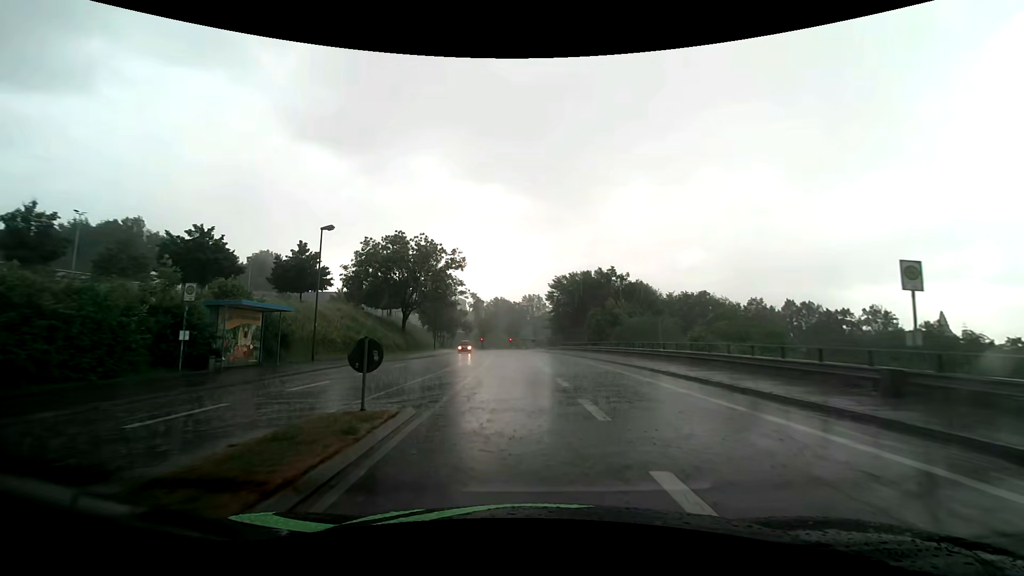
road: tertiary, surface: asphalt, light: Day
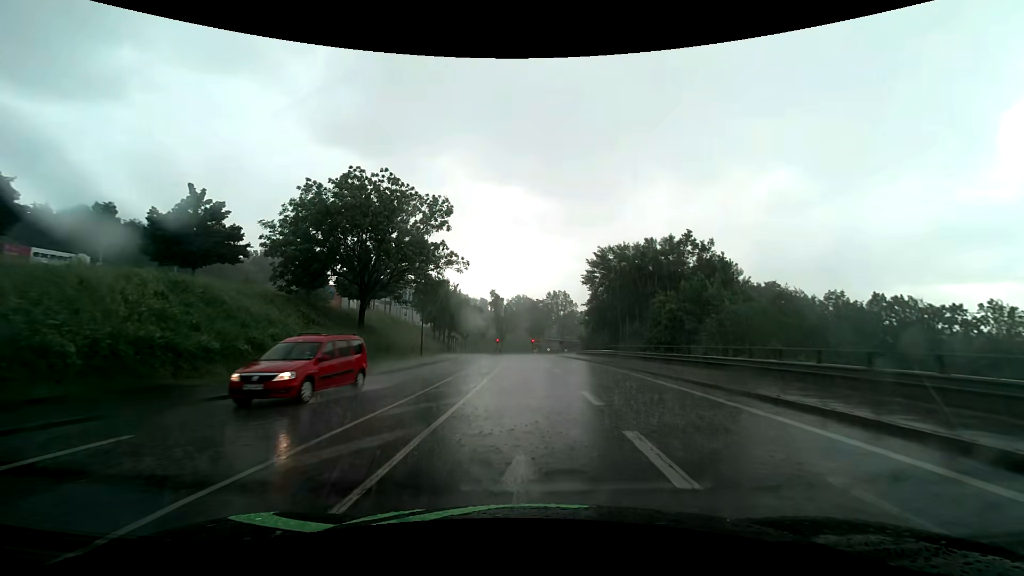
(-0.6, +21.7) m; -3°
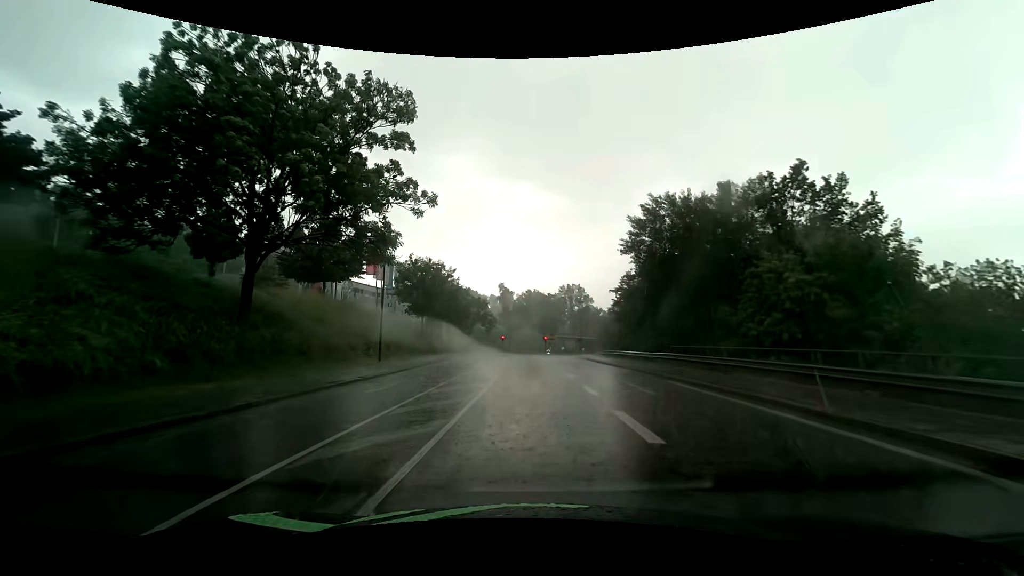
(-0.1, +16.1) m; -1°
(0, +10) (0, +20) (0, +30) (-1, +40) (-1, +50) (-1, +60) (-1, +70) (-1, +80) (-1, +90) (-1, +100) m
